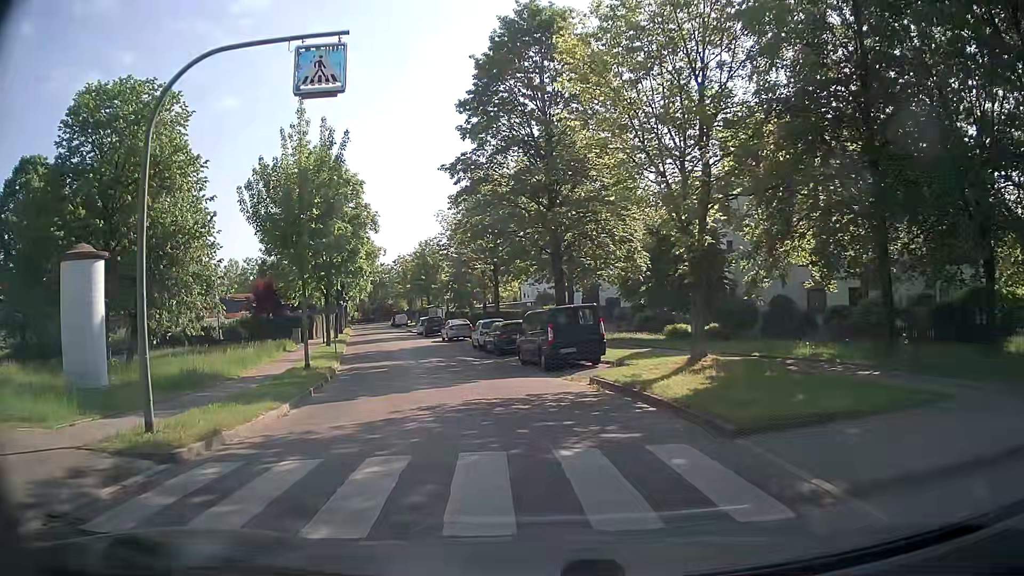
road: residential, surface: asphalt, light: Day
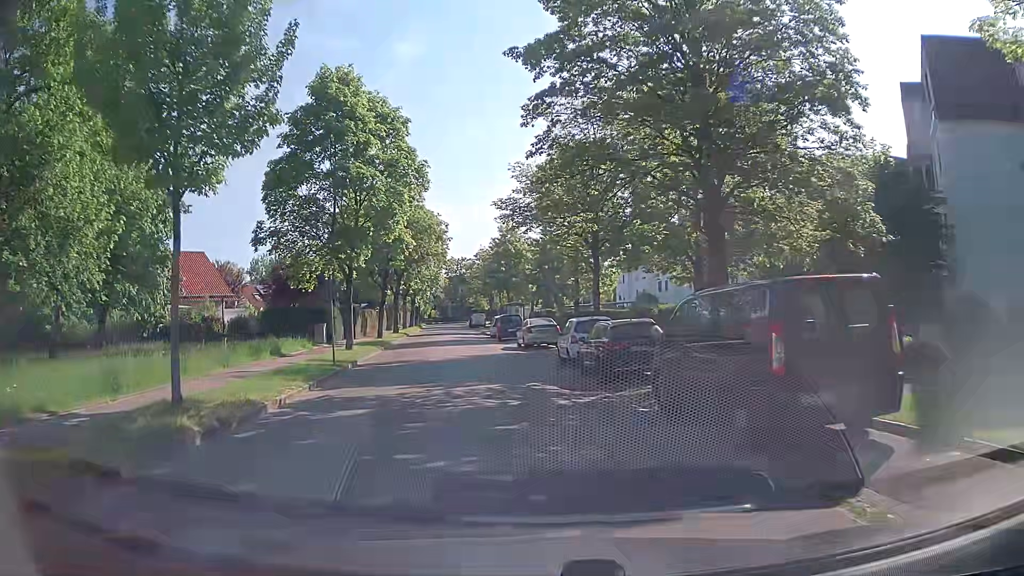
(-0.9, +13.2) m; -8°
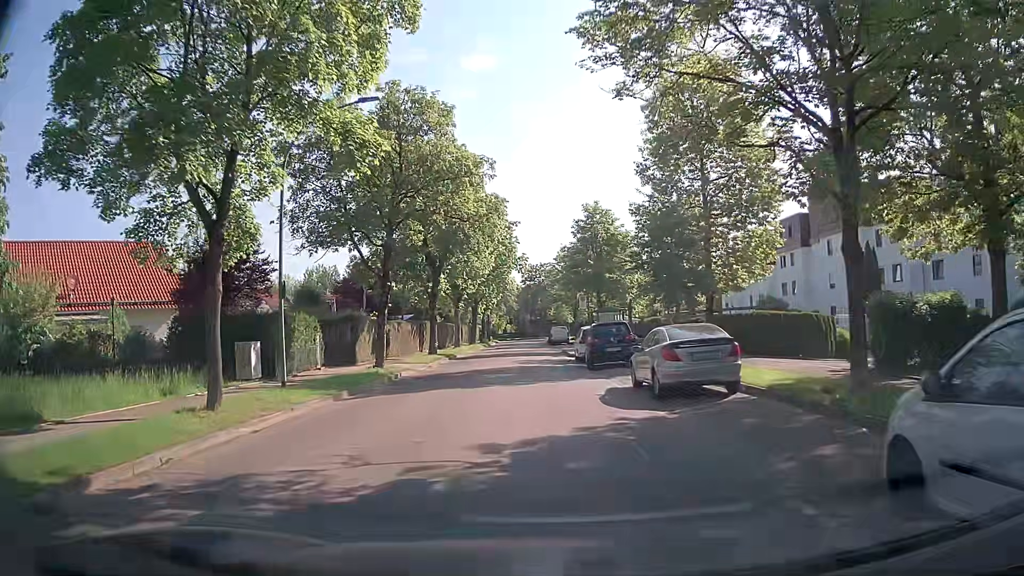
(-0.9, +18.3) m; -6°
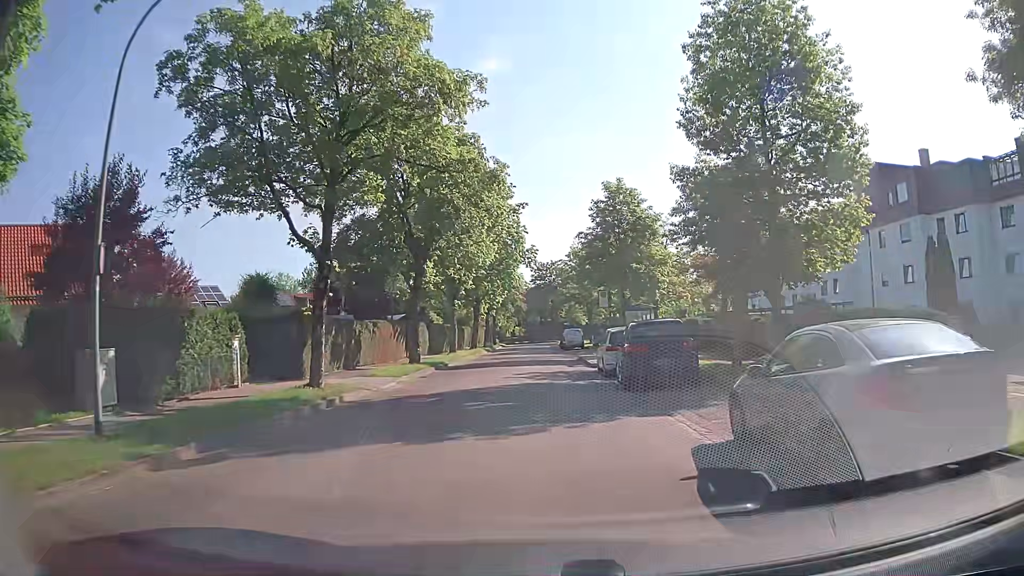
(0.0, +7.9) m; -1°
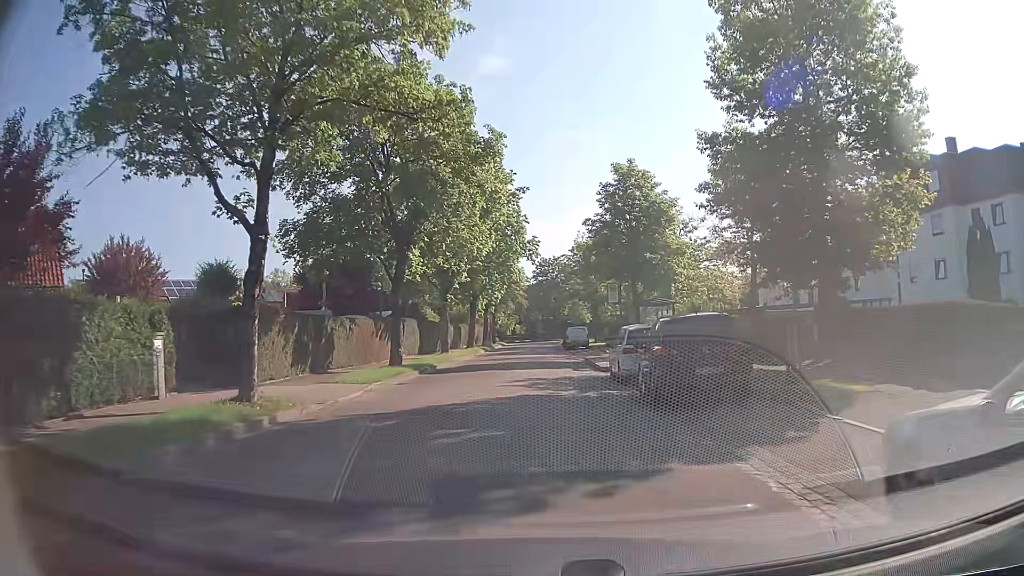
(0.0, +4.1) m; -1°
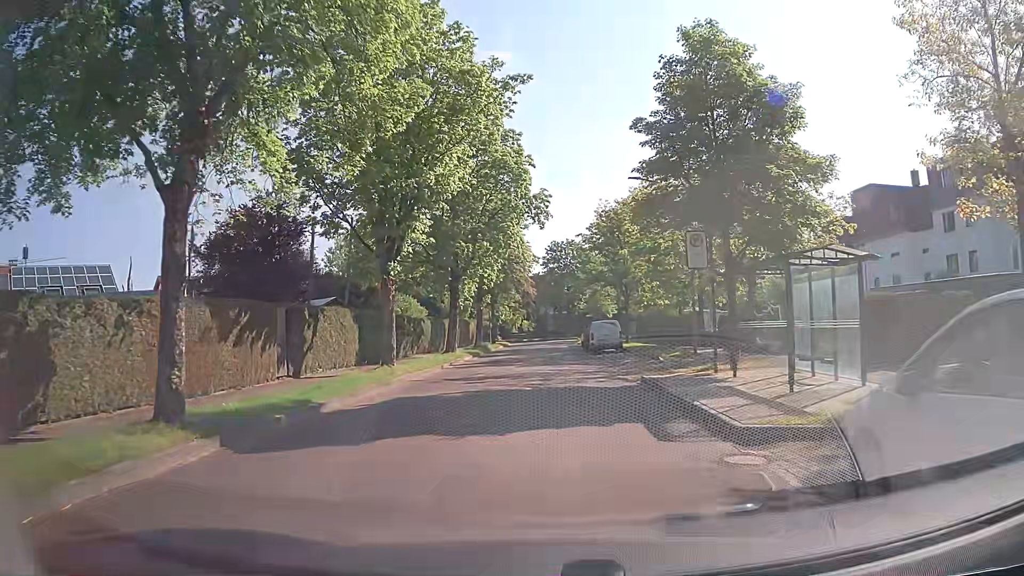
(+0.2, +16.2) m; 0°
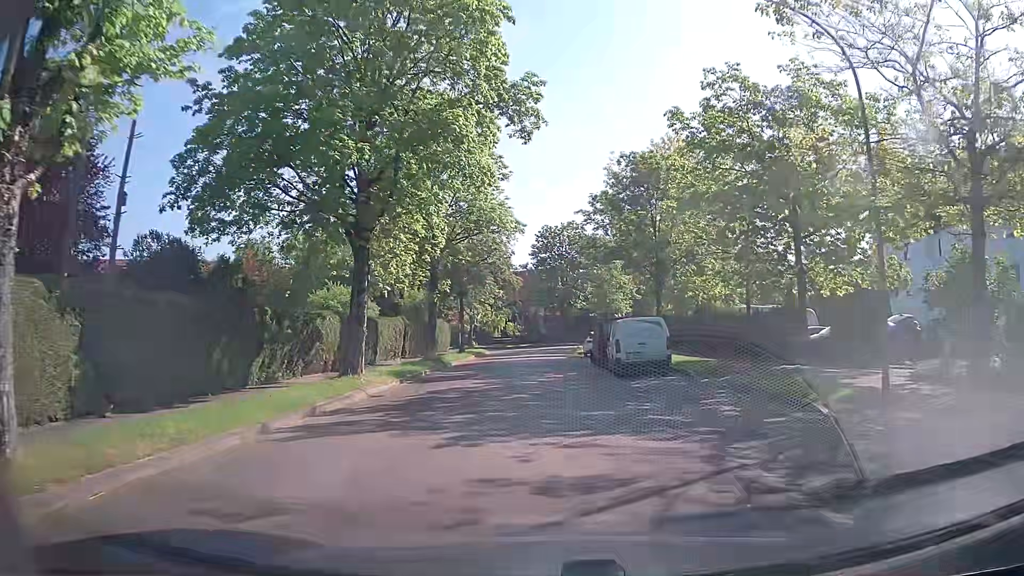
(+0.1, +16.7) m; 0°
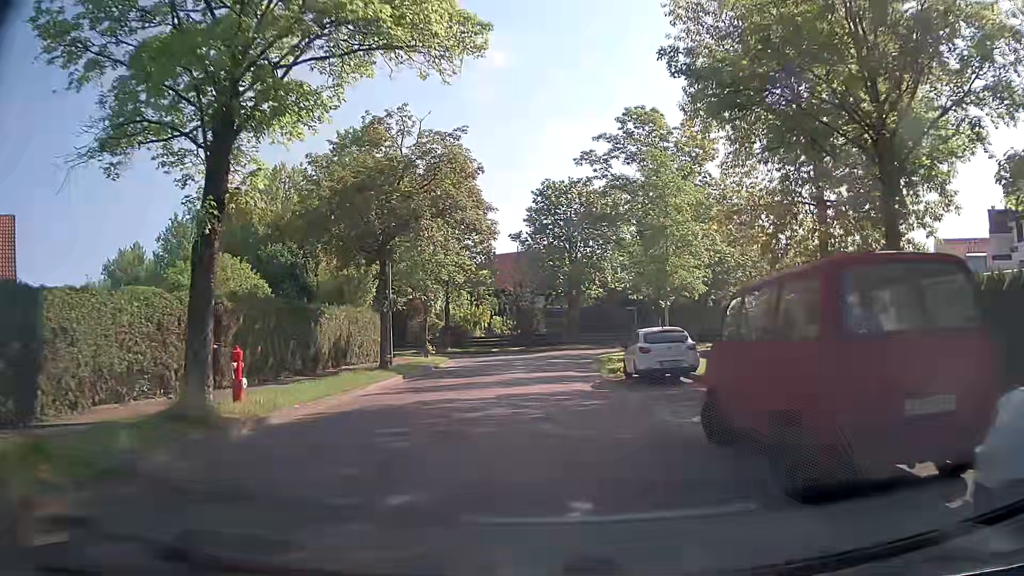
(+0.4, +21.6) m; +1°
(0, +10) (0, +20) (0, +30) (-1, +40) (-7, +48) (-14, +54) (-22, +60) (-31, +66) (-39, +72) (-46, +79) m
